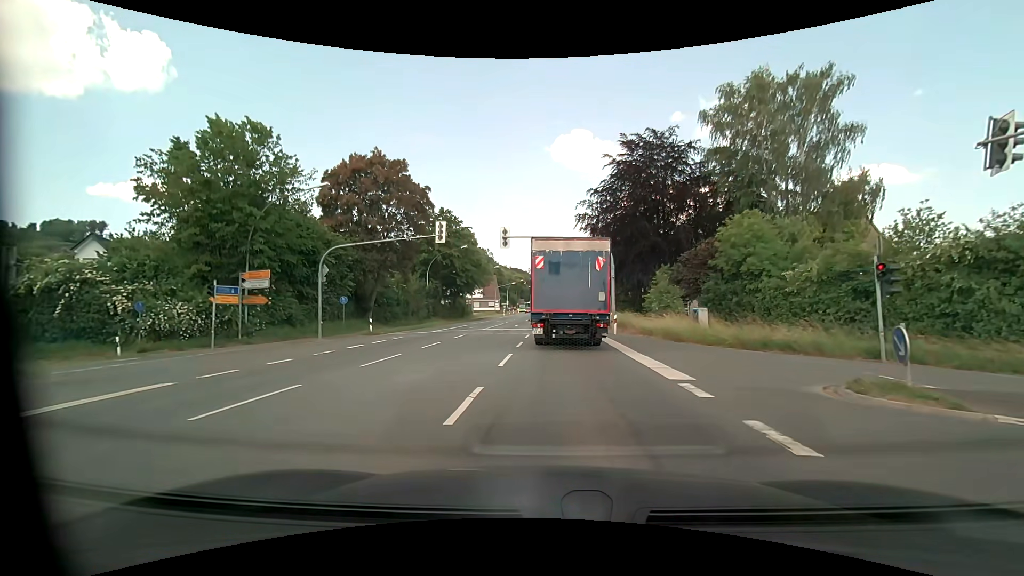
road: primary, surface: asphalt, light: Day
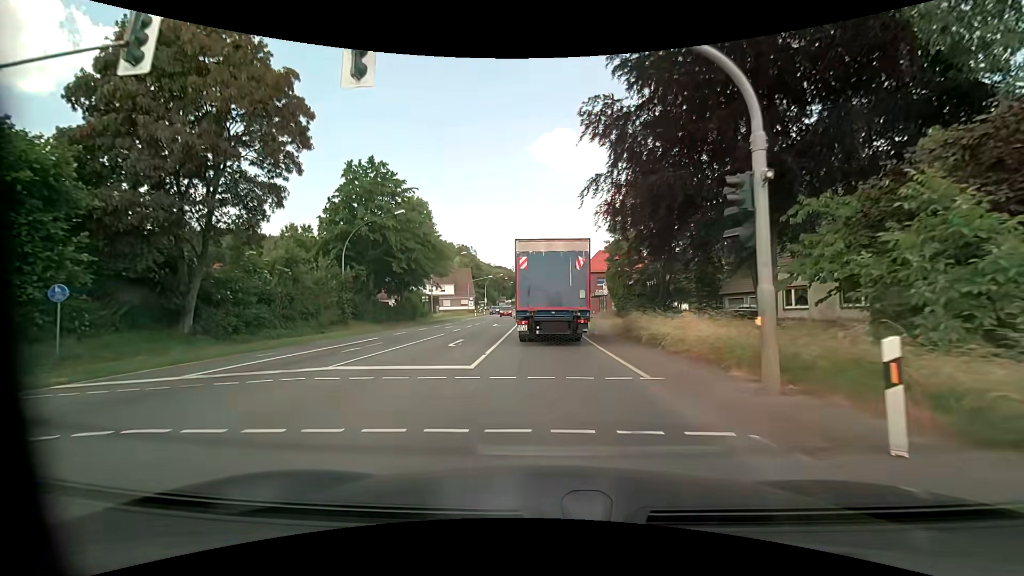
(+1.0, +23.2) m; +3°
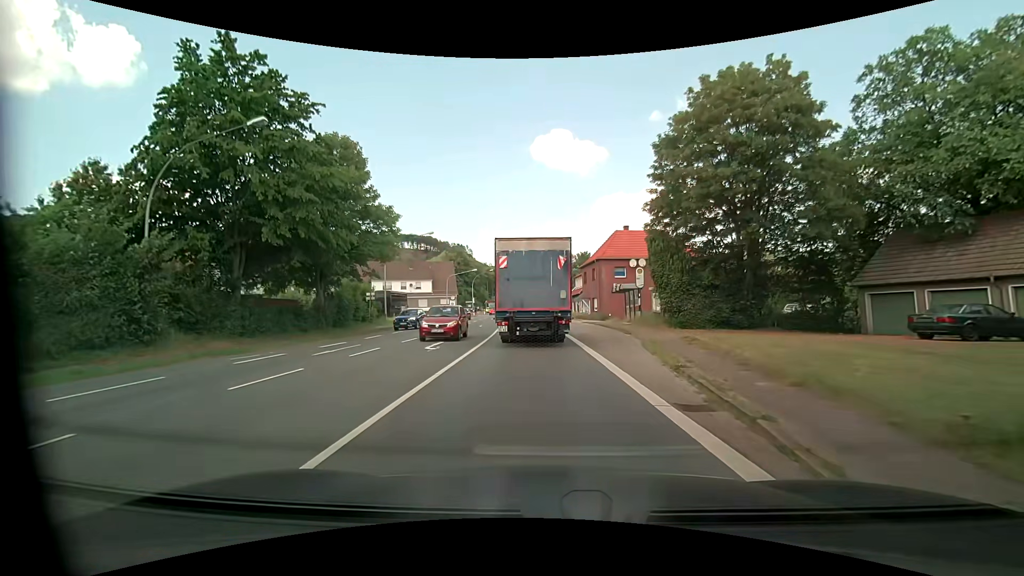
(+0.1, +21.2) m; 0°
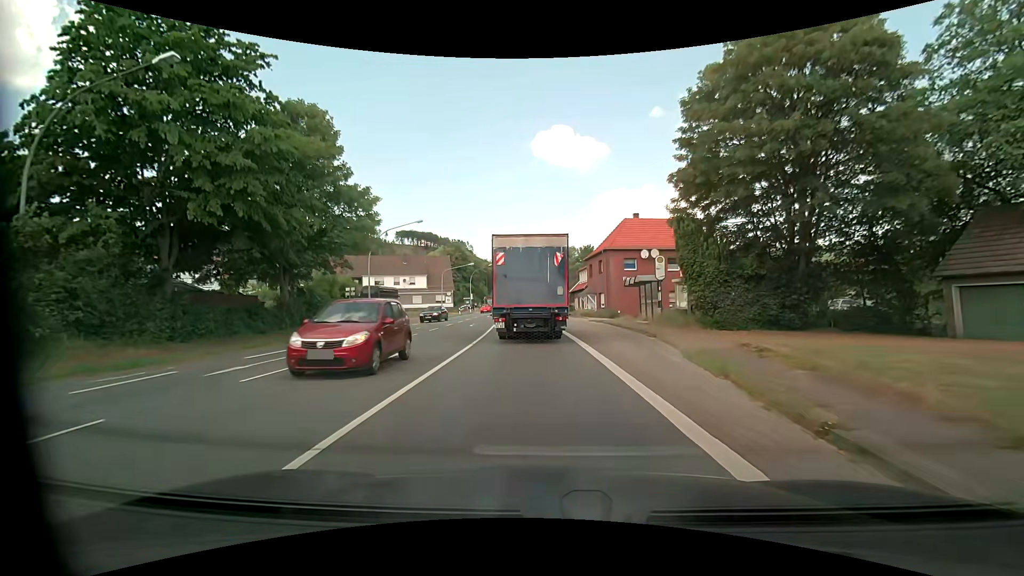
(0.0, +5.5) m; 0°
(0, +10) (0, +20) (-1, +30) (-1, +40) (-2, +50) (-3, +60) (-4, +70) (-5, +80) (-5, +90) (-5, +100) m
